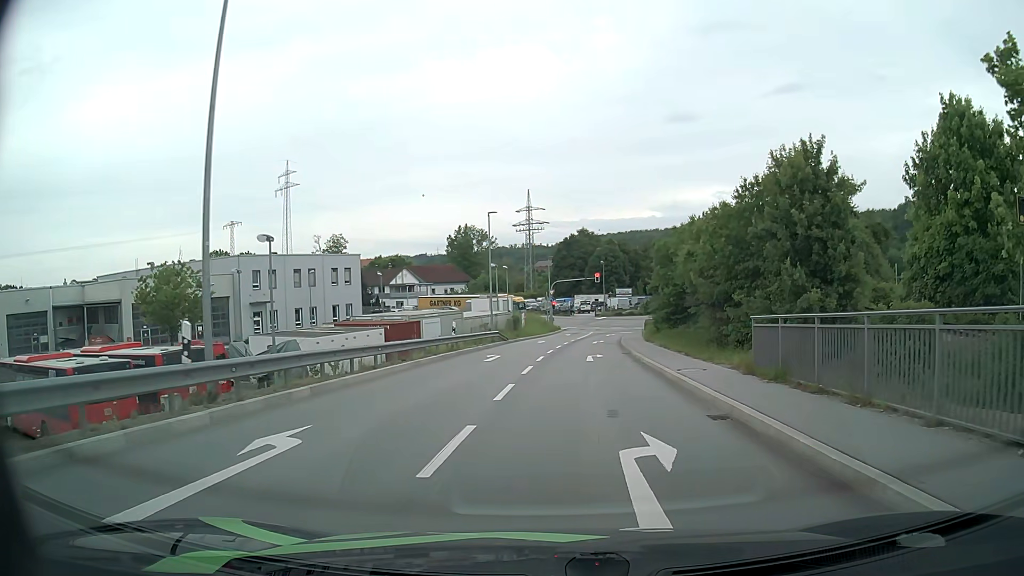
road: primary_link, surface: asphalt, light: Day
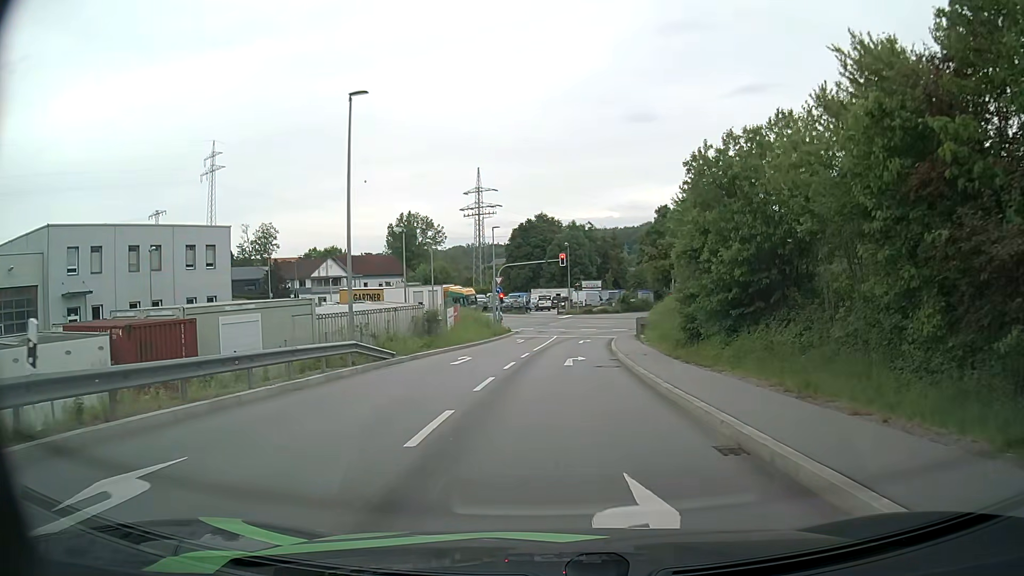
(+0.9, +22.6) m; +4°
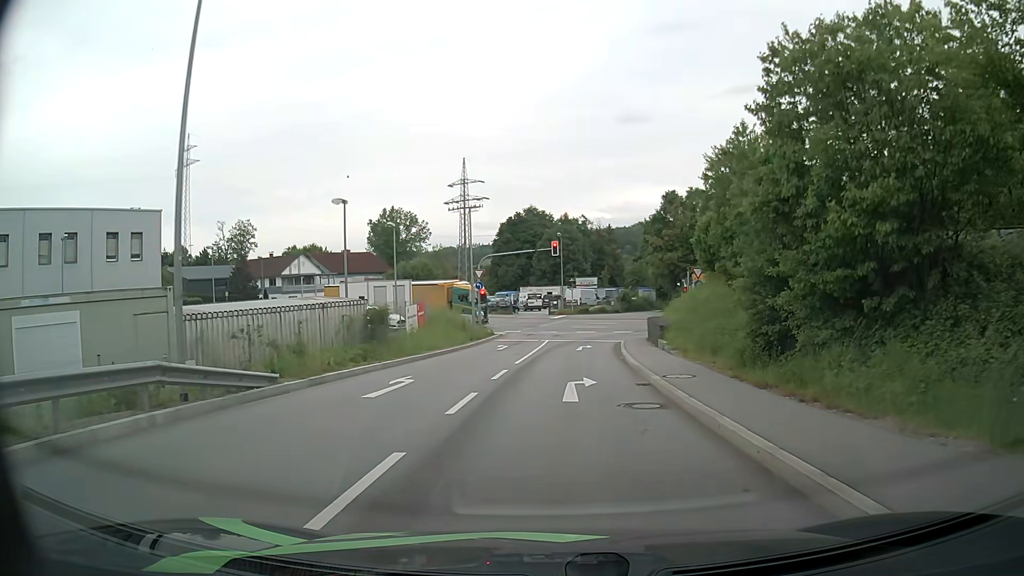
(+0.1, +9.3) m; +1°
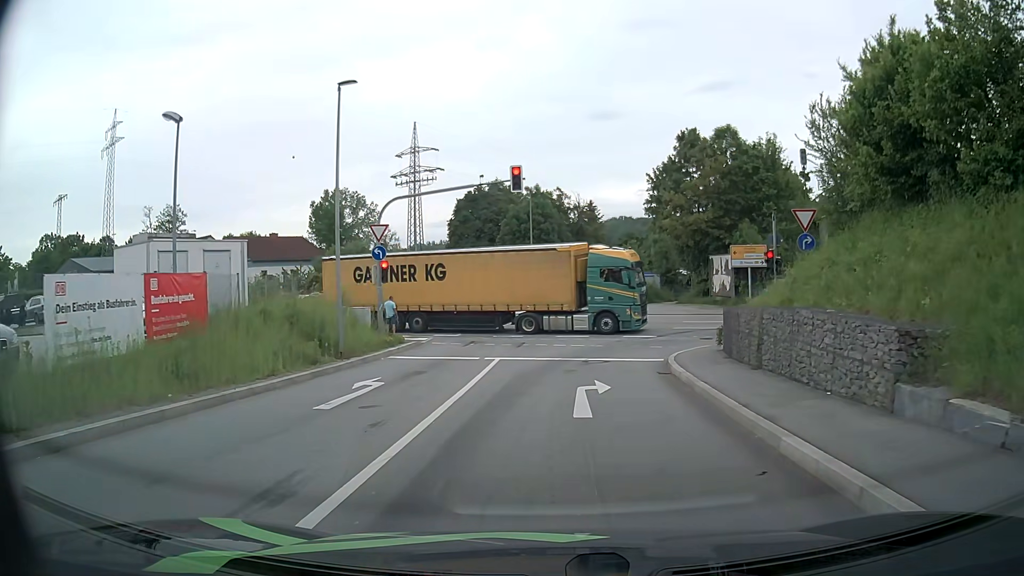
(+0.4, +22.1) m; +2°
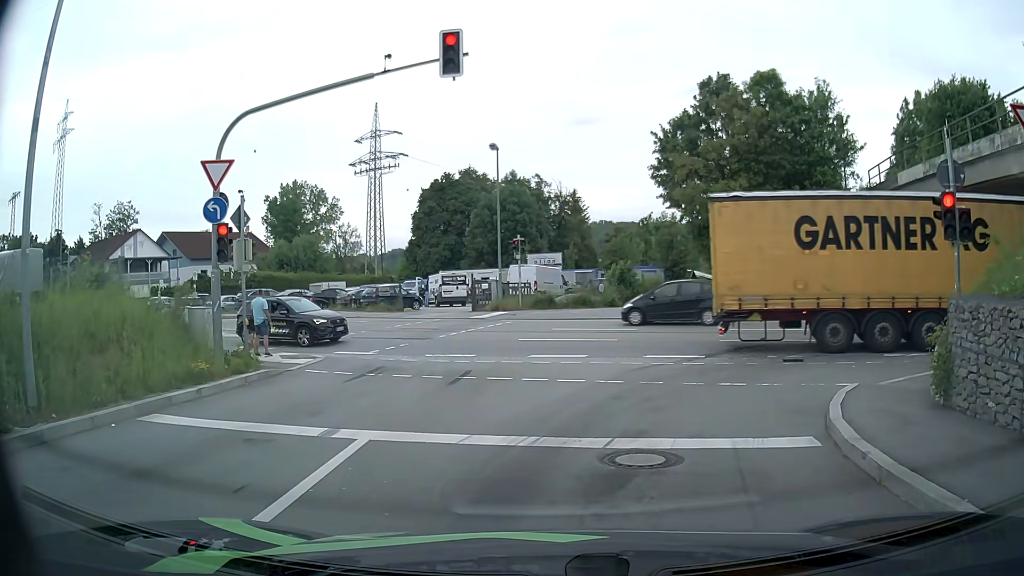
(+0.2, +12.0) m; +4°
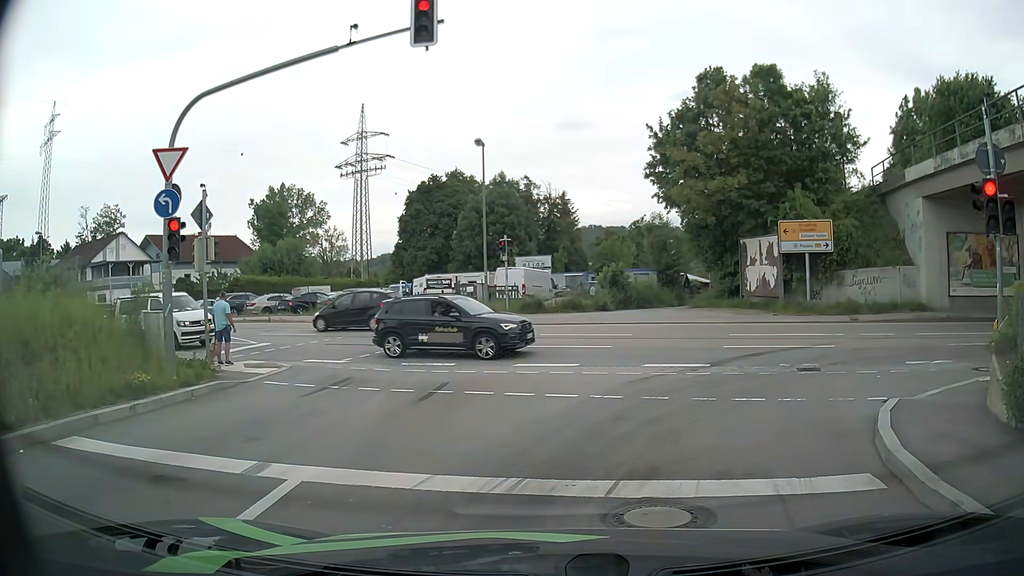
(0.0, +1.6) m; -1°
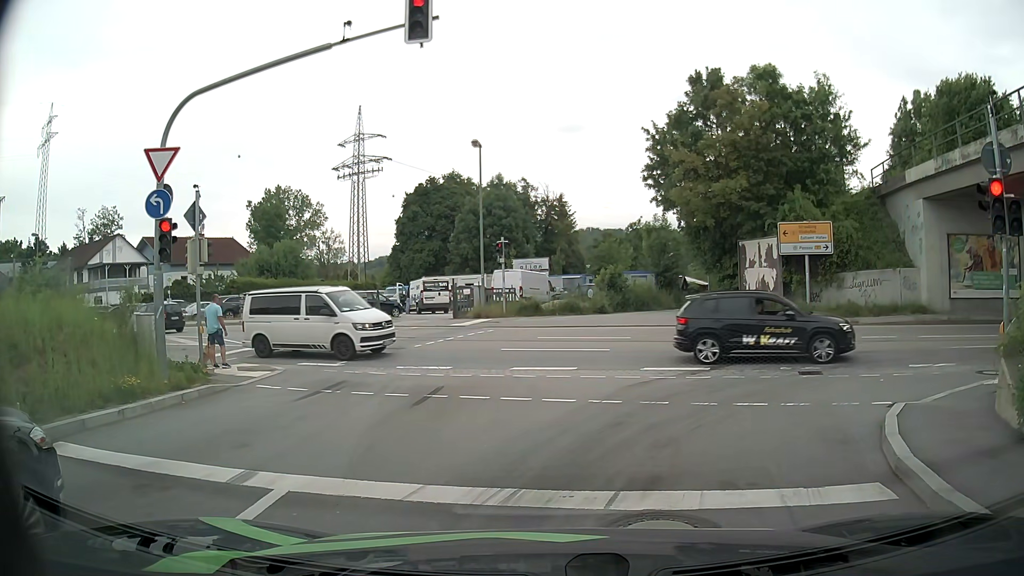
(0.0, +0.3) m; 0°
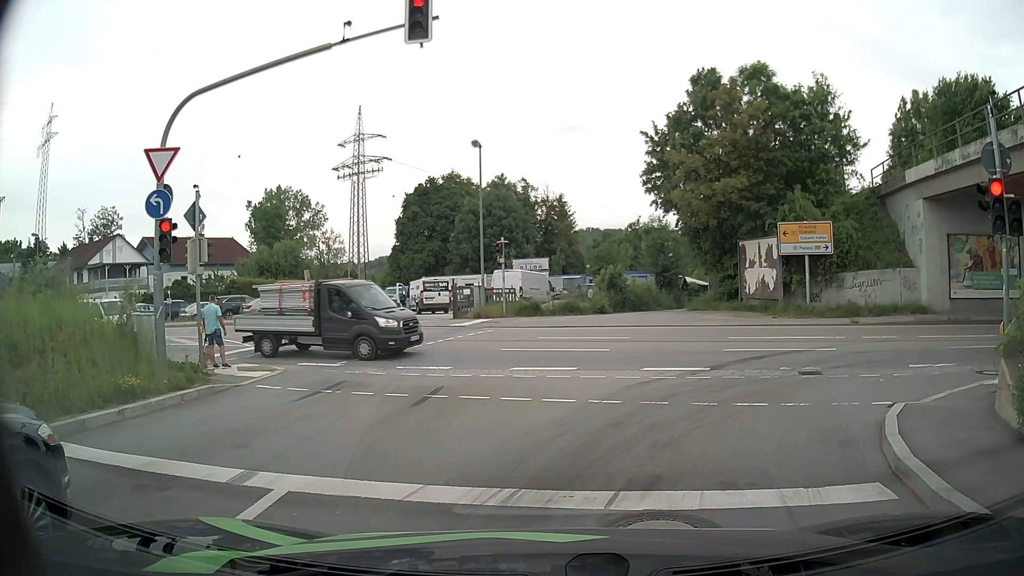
(0.0, +0.1) m; 0°
